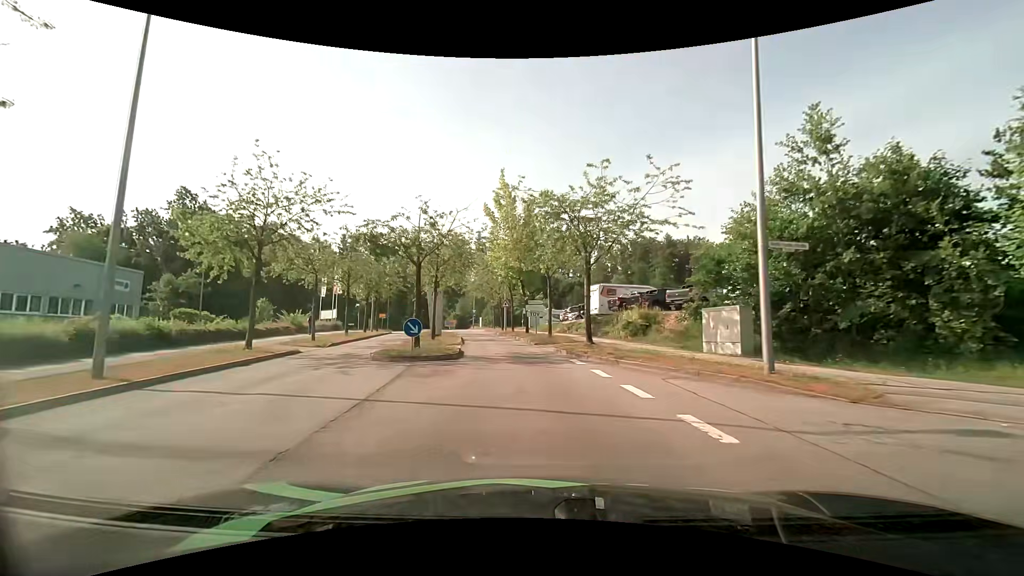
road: residential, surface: asphalt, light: Day
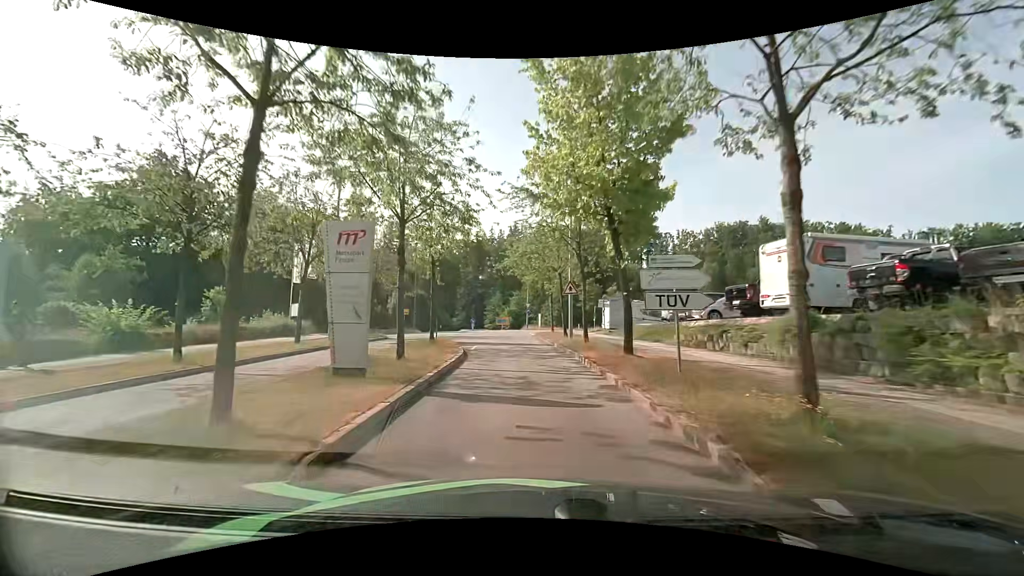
(-1.1, +21.5) m; -7°
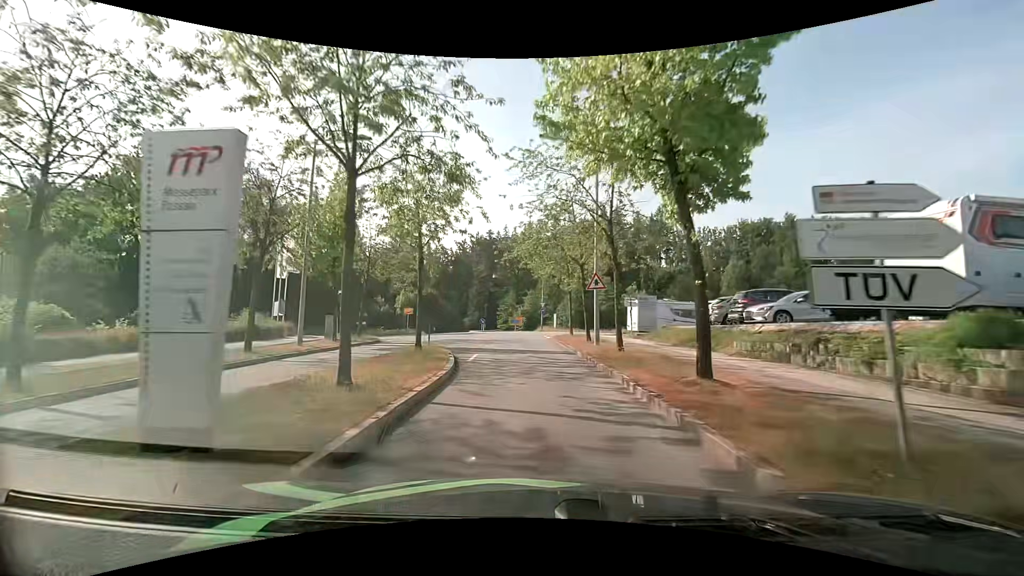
(-0.1, +5.0) m; -1°
